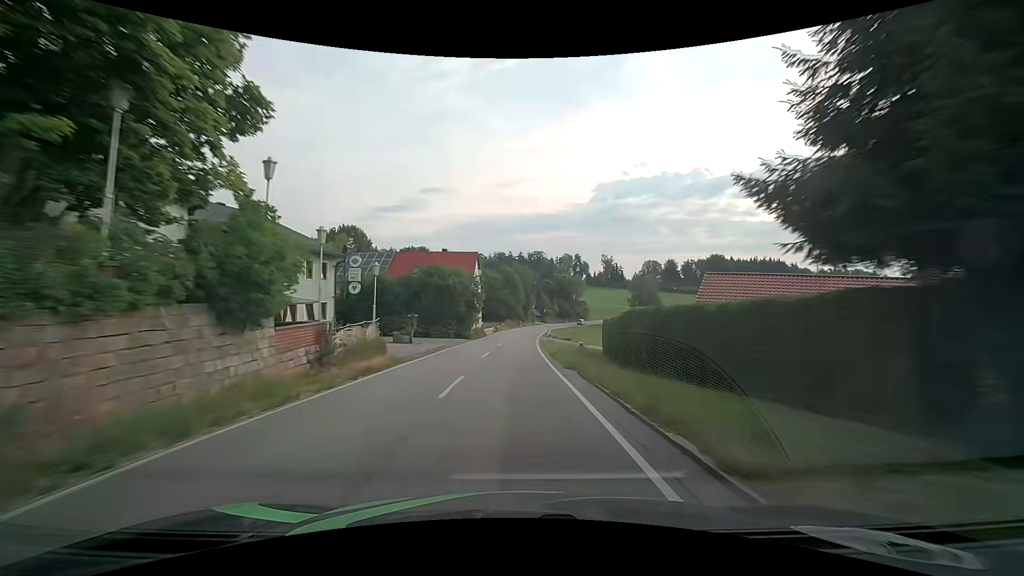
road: secondary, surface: asphalt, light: Day
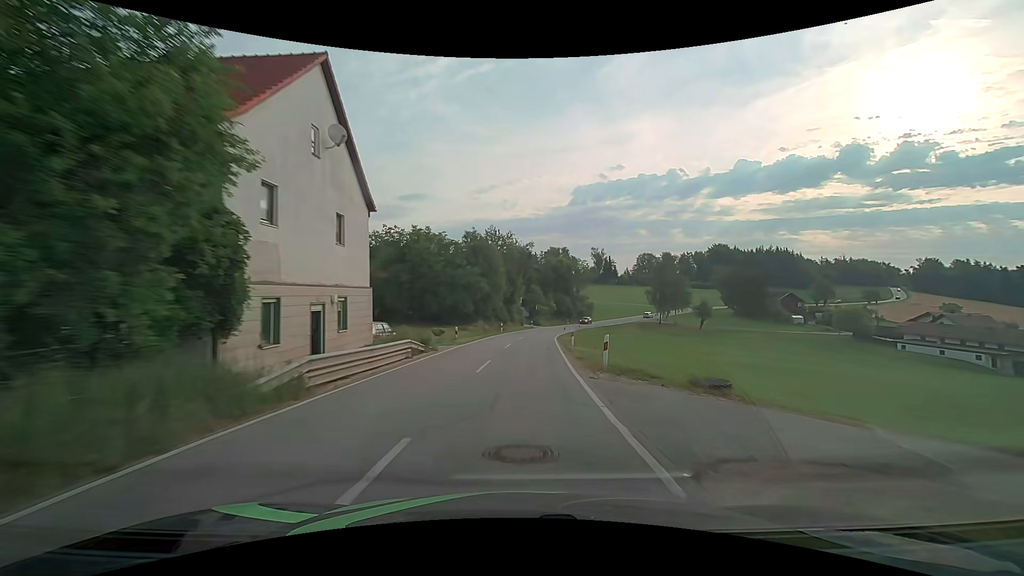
(+0.2, +43.1) m; +2°
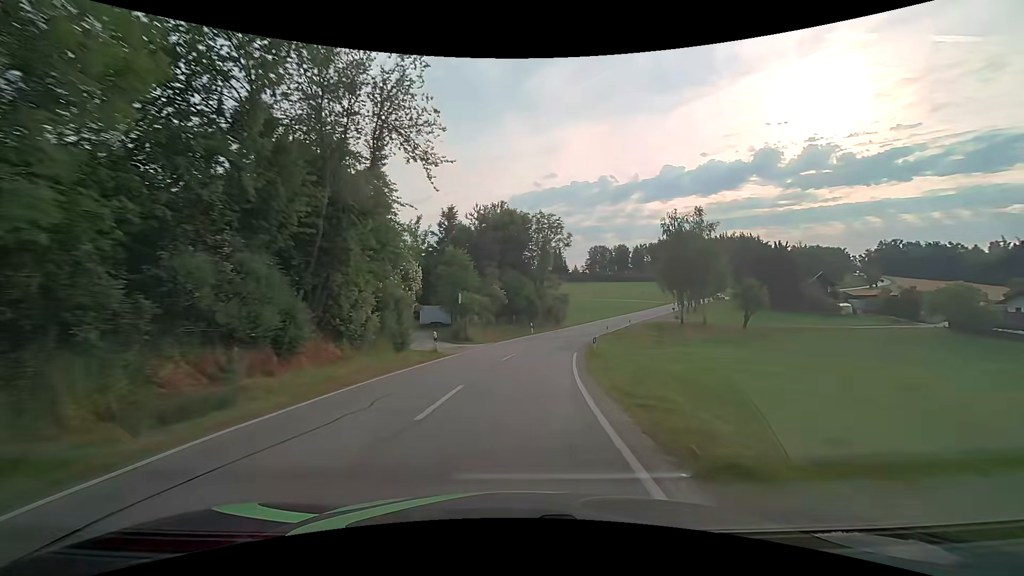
(+3.2, +53.4) m; +7°
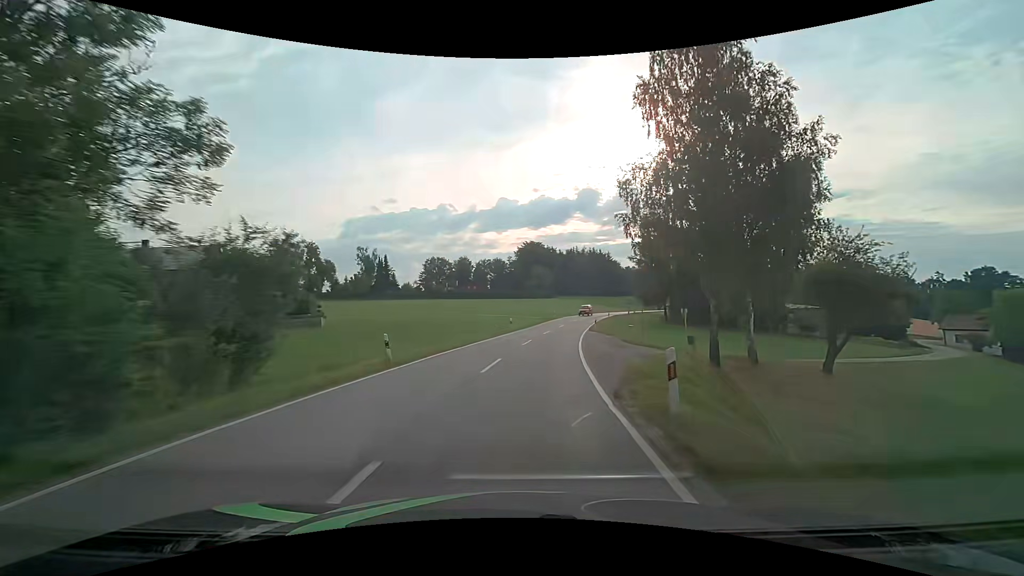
(+7.7, +52.8) m; +18°
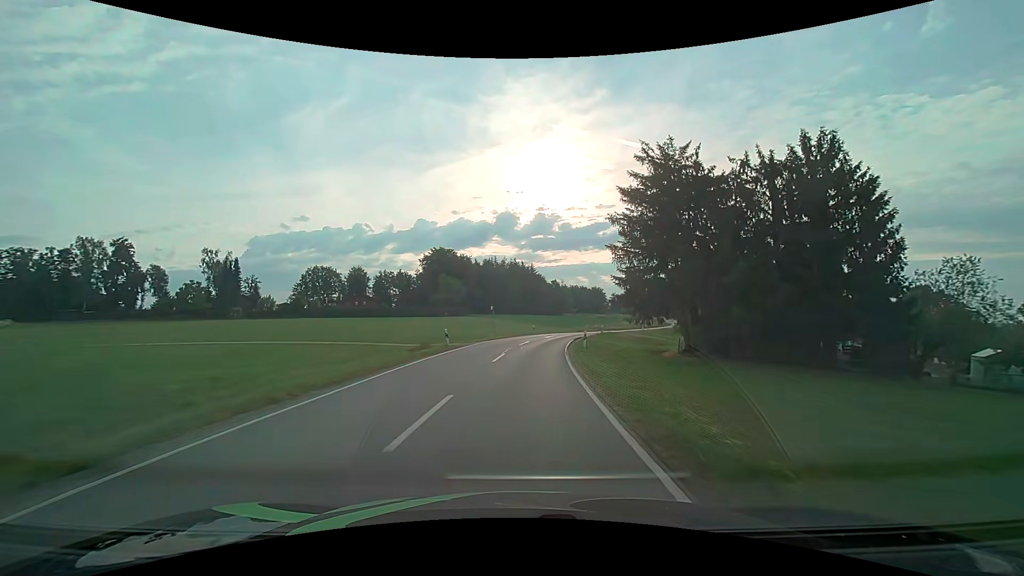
(+4.4, +41.9) m; +10°
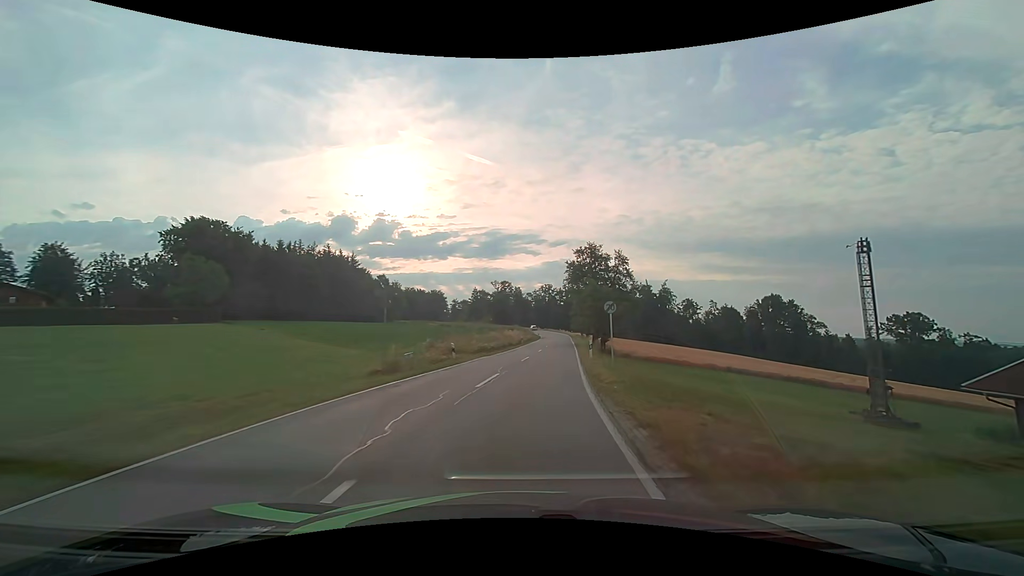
(+6.1, +51.7) m; +17°
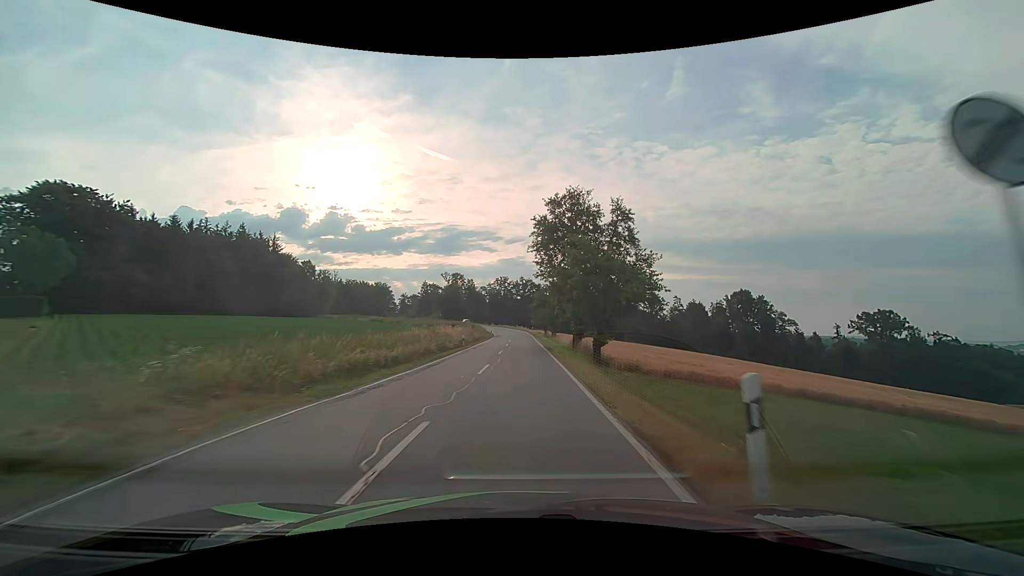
(+1.5, +21.0) m; +6°
